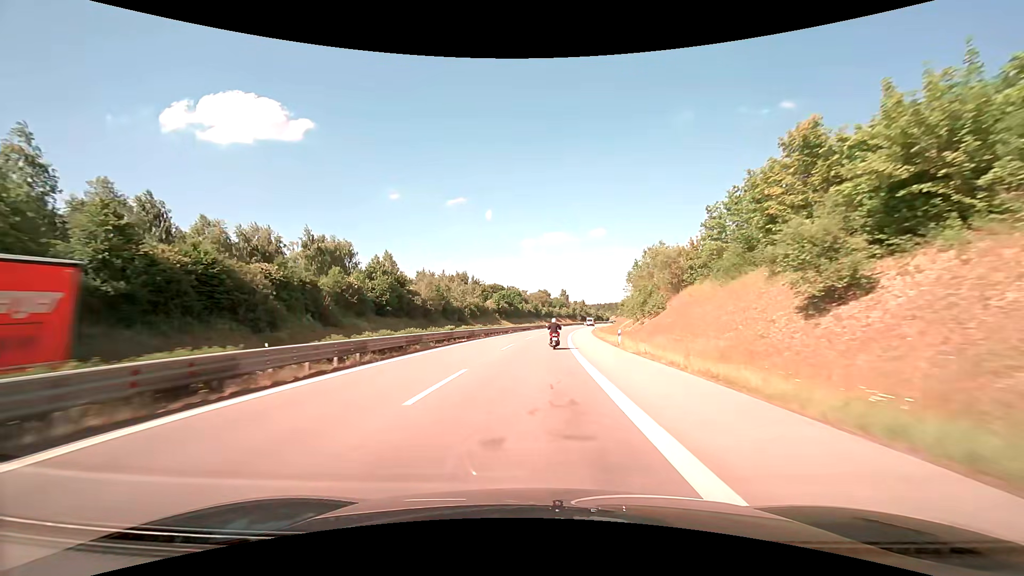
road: trunk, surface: asphalt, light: Day
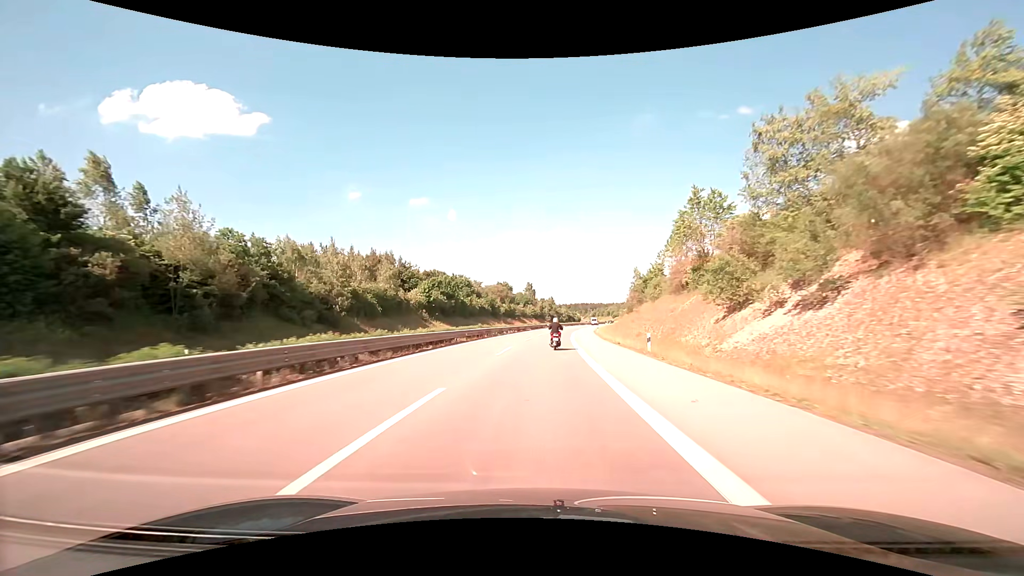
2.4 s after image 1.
(+2.1, +56.5) m; +4°
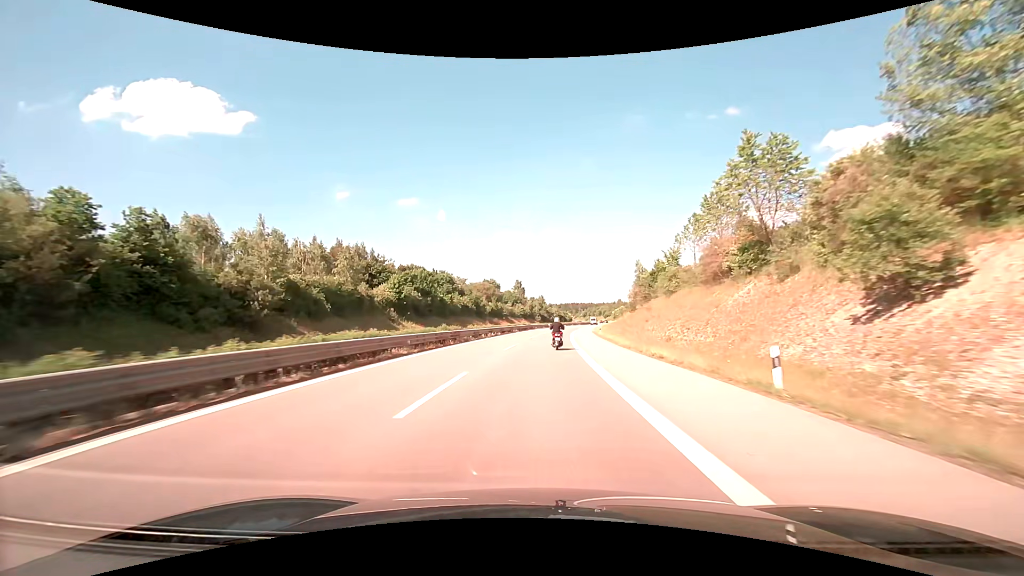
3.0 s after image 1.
(+0.2, +14.0) m; +1°
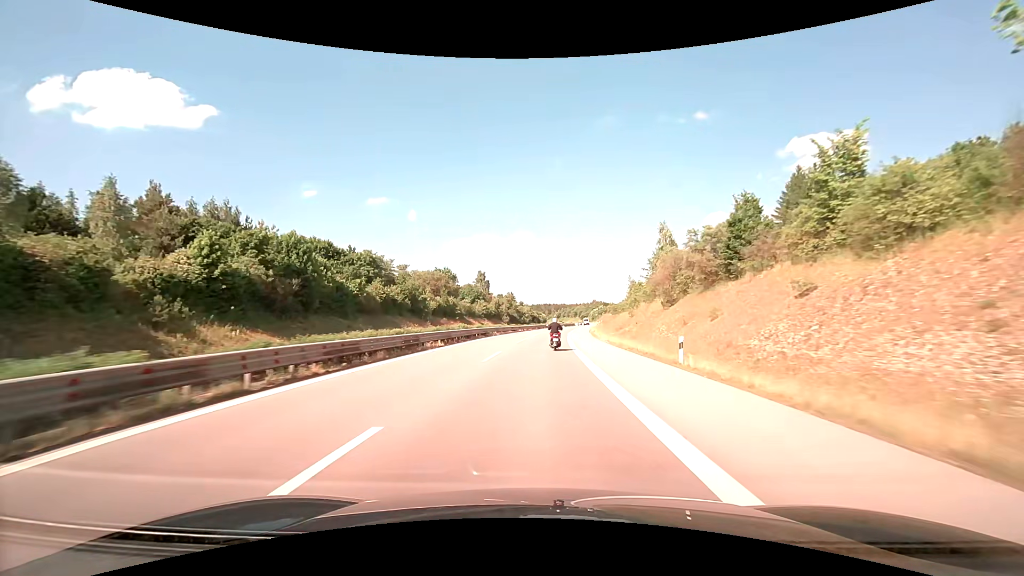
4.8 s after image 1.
(+1.3, +41.8) m; +3°
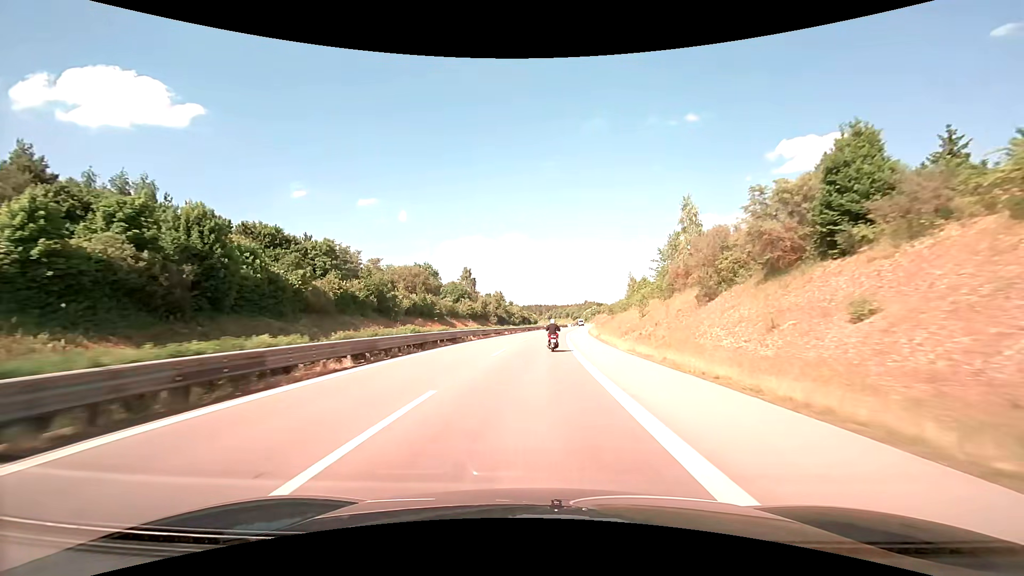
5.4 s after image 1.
(+0.1, +13.9) m; +1°
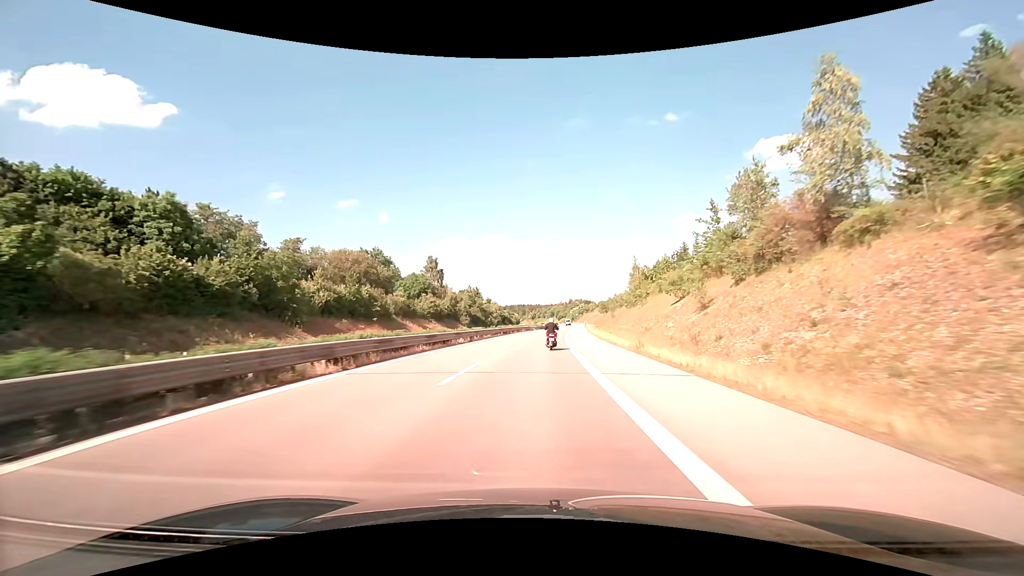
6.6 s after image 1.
(+0.6, +27.6) m; +2°
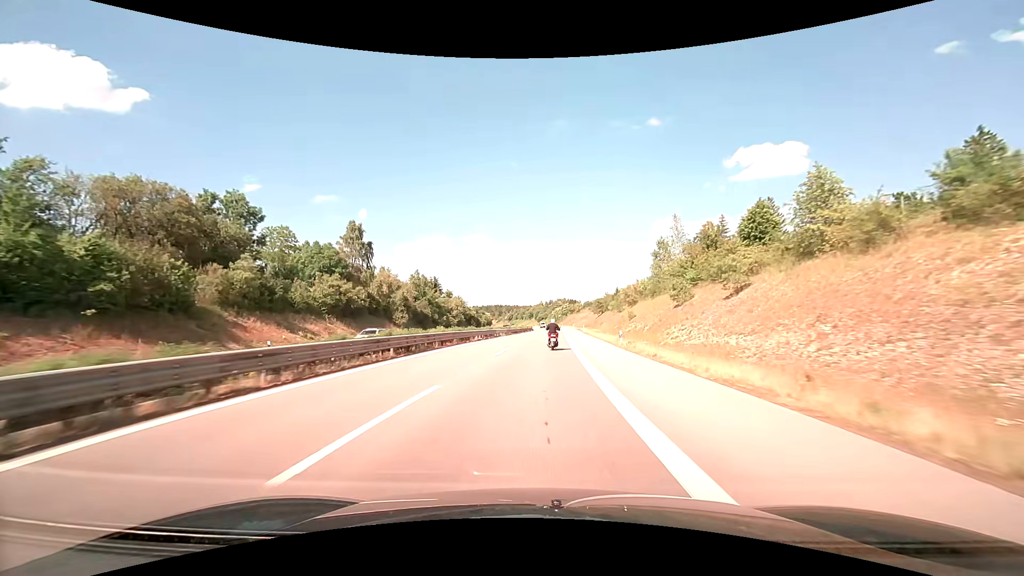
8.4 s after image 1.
(+0.9, +41.1) m; +2°
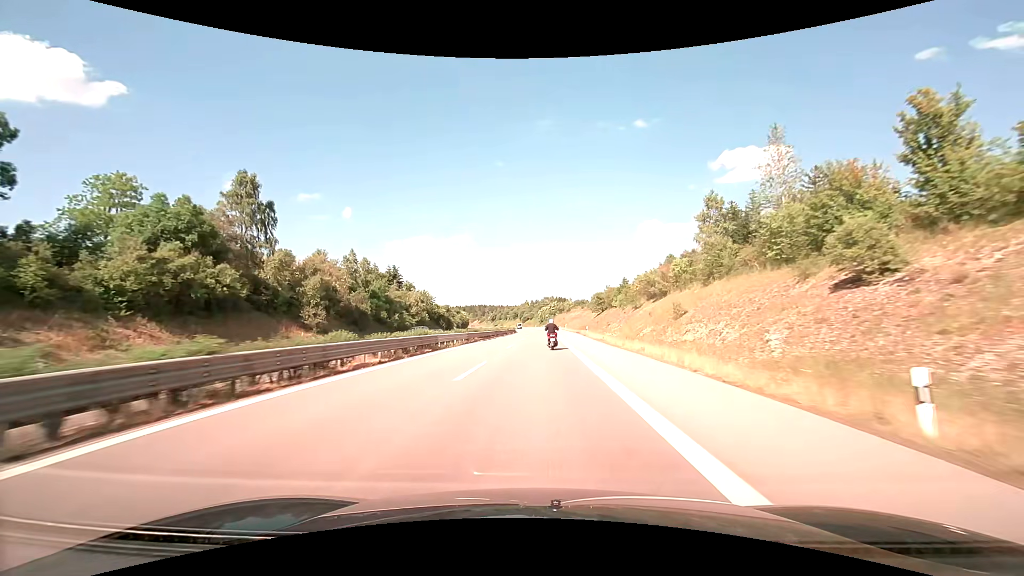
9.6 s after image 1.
(+0.5, +27.3) m; +2°
(0, +10) (0, +20) (0, +30) (0, +40) (0, +50) (+1, +60) (+1, +70) (+1, +80) (+1, +90) (+1, +100) m
